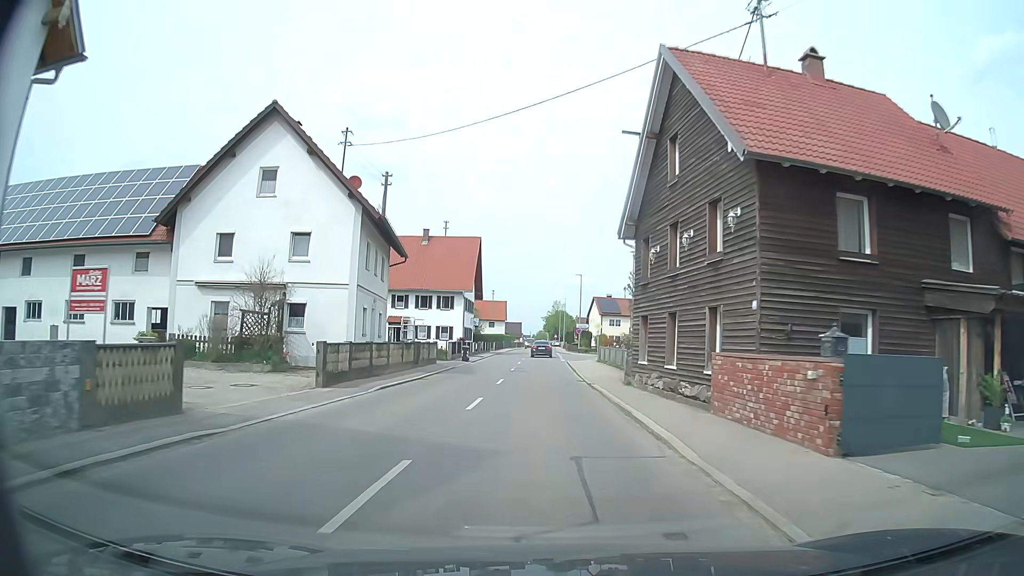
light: Day
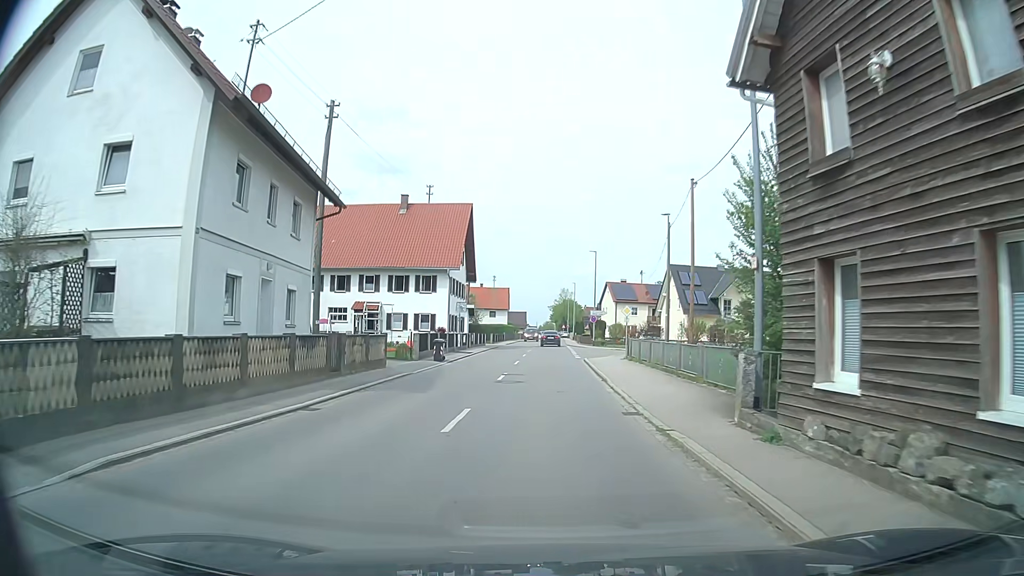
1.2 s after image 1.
(0.0, +13.0) m; -1°
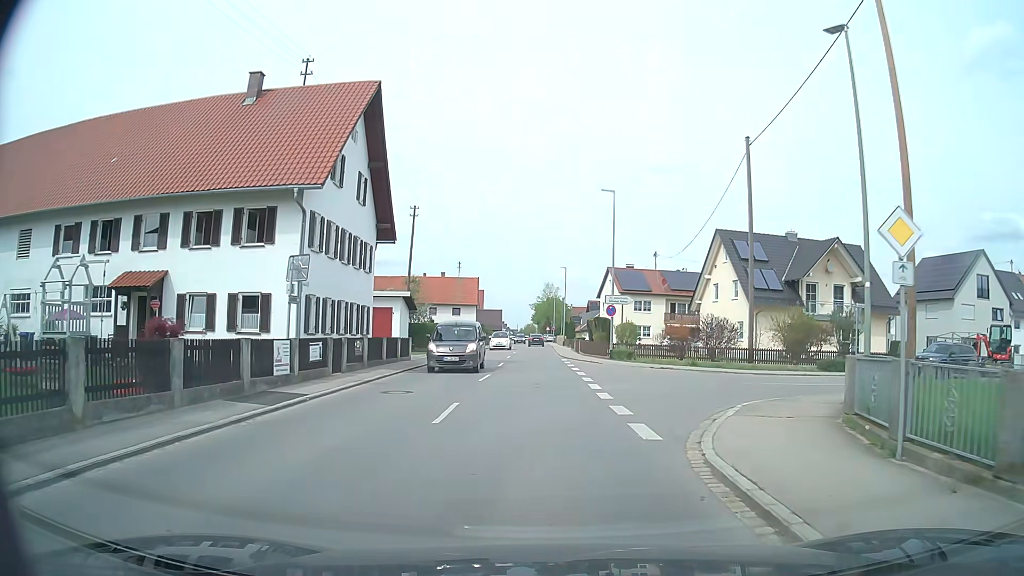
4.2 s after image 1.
(+0.3, +27.3) m; +2°
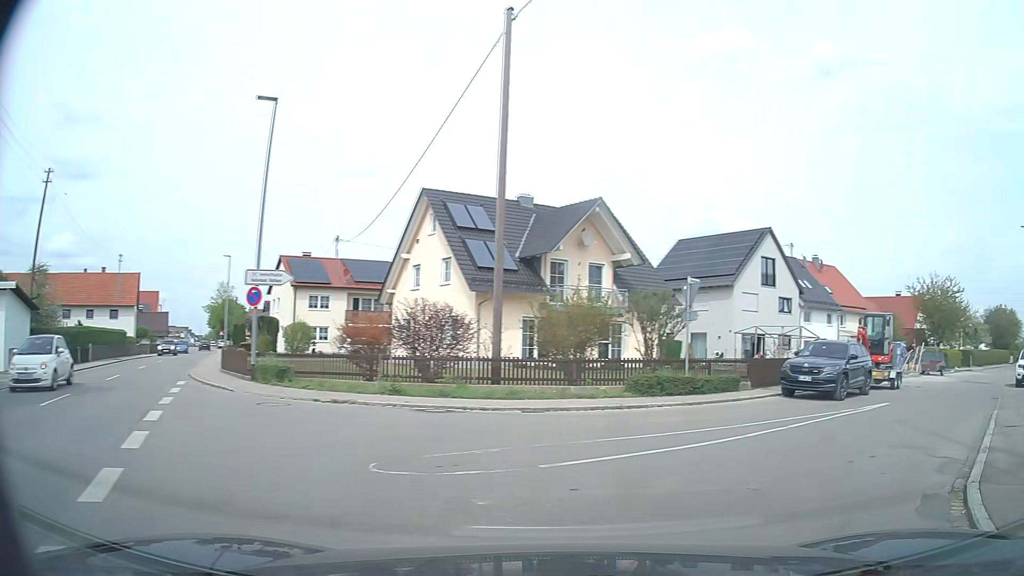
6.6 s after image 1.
(+1.8, +14.1) m; +26°
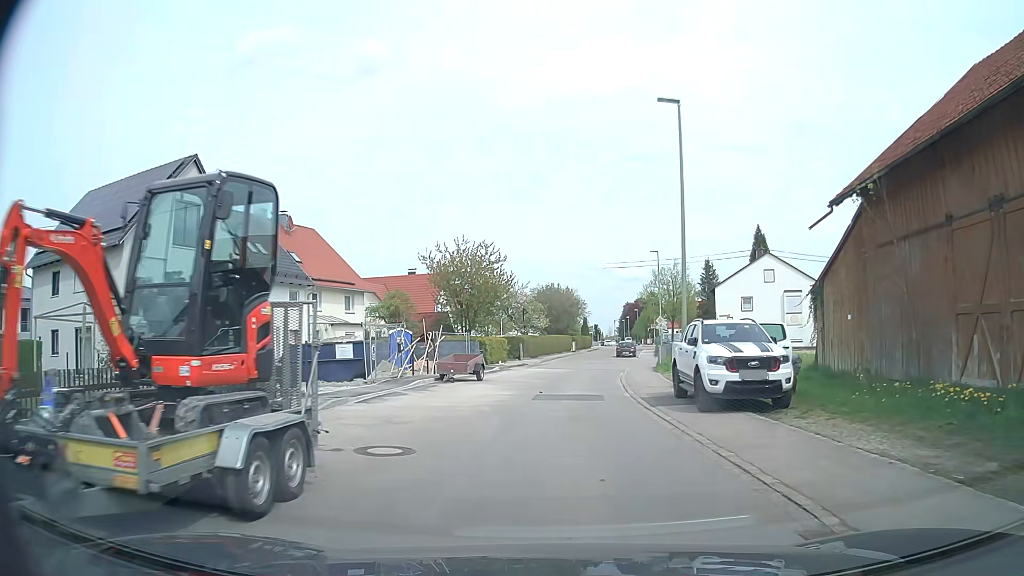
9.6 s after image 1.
(+10.4, +17.8) m; +41°
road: unclassified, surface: asphalt
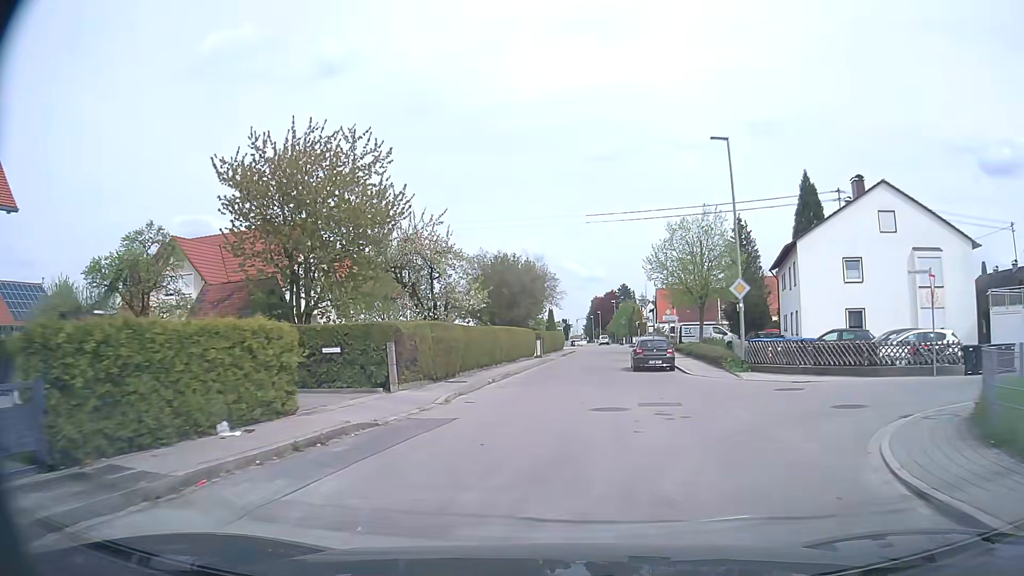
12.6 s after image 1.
(+0.7, +32.6) m; +3°
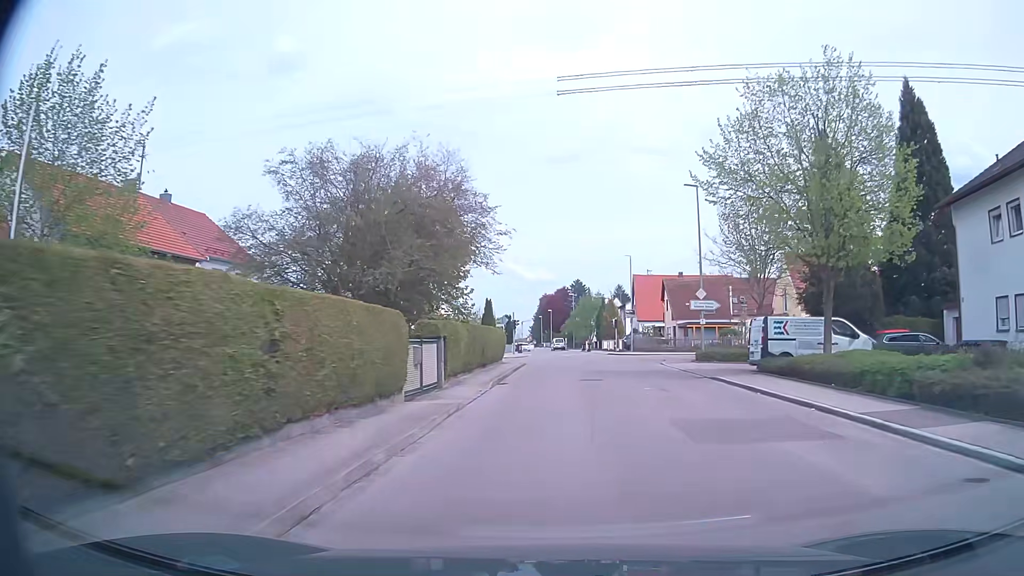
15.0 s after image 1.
(+0.9, +29.3) m; +4°
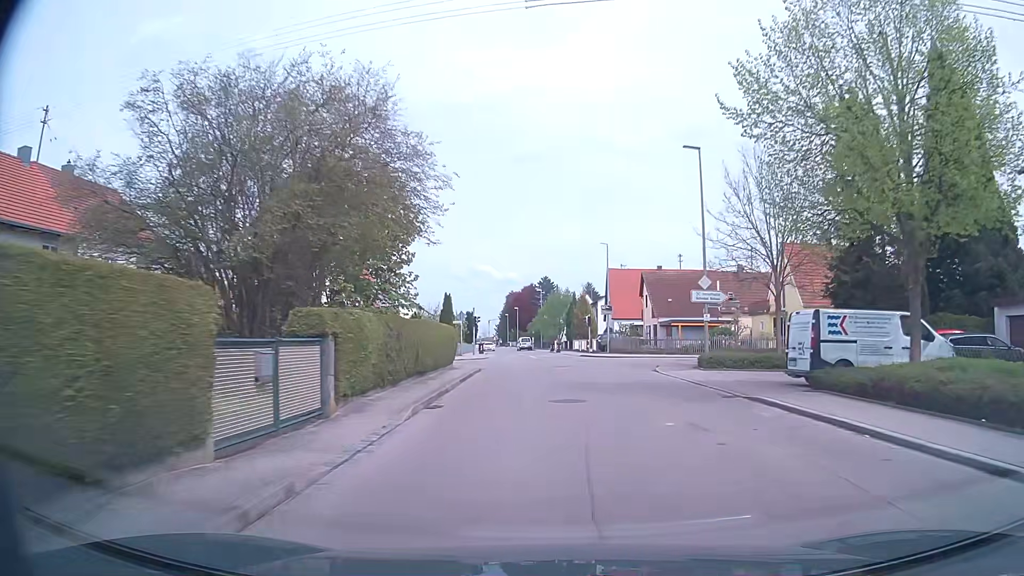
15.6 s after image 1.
(+0.2, +7.2) m; +3°
(0, +10) (+1, +20) (+1, +30) (+1, +40) (0, +50) (-1, +60) (-2, +70) (-4, +80) (-5, +90) (-5, +100) m
